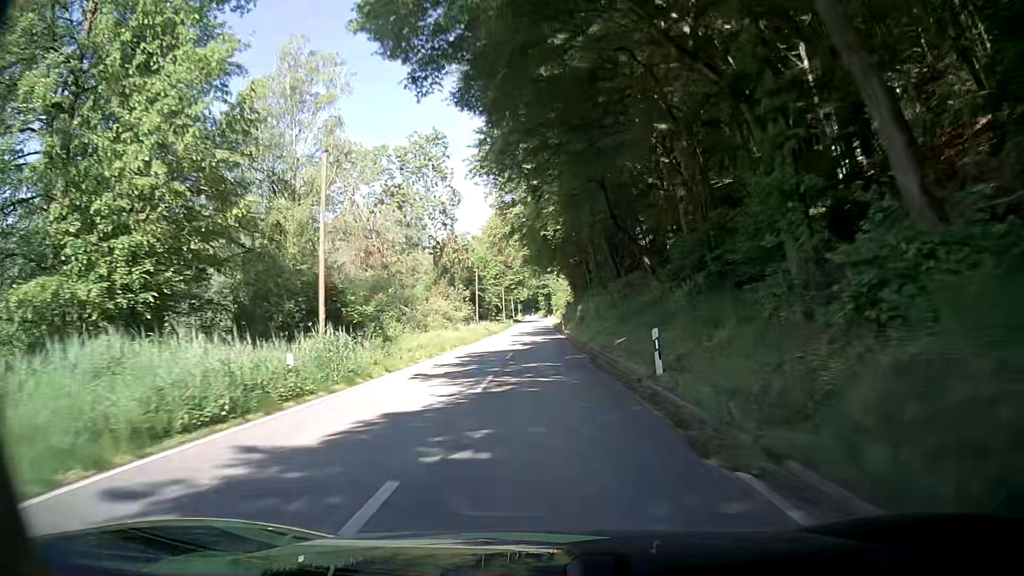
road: secondary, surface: asphalt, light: Day
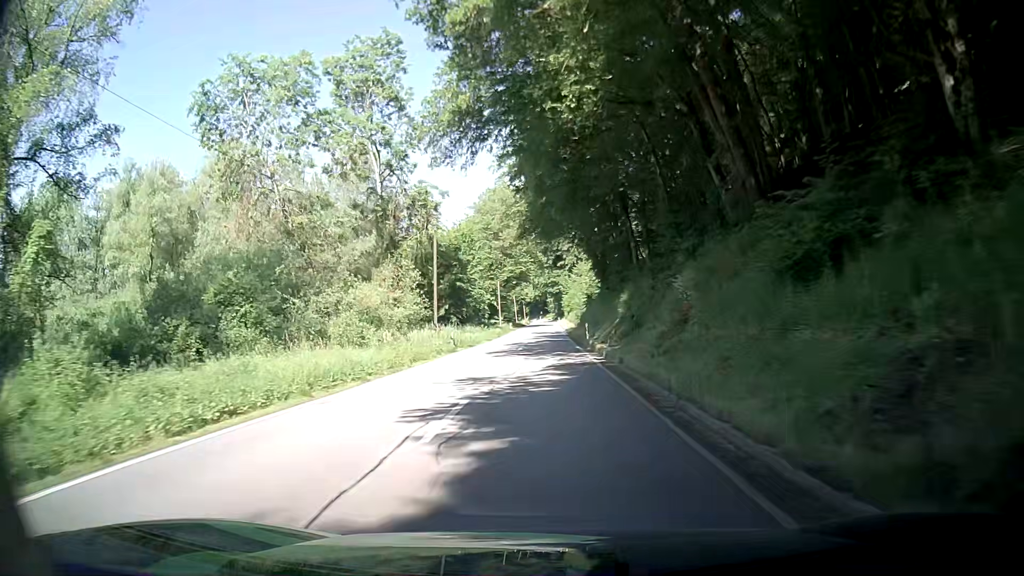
(-0.4, +29.2) m; -1°
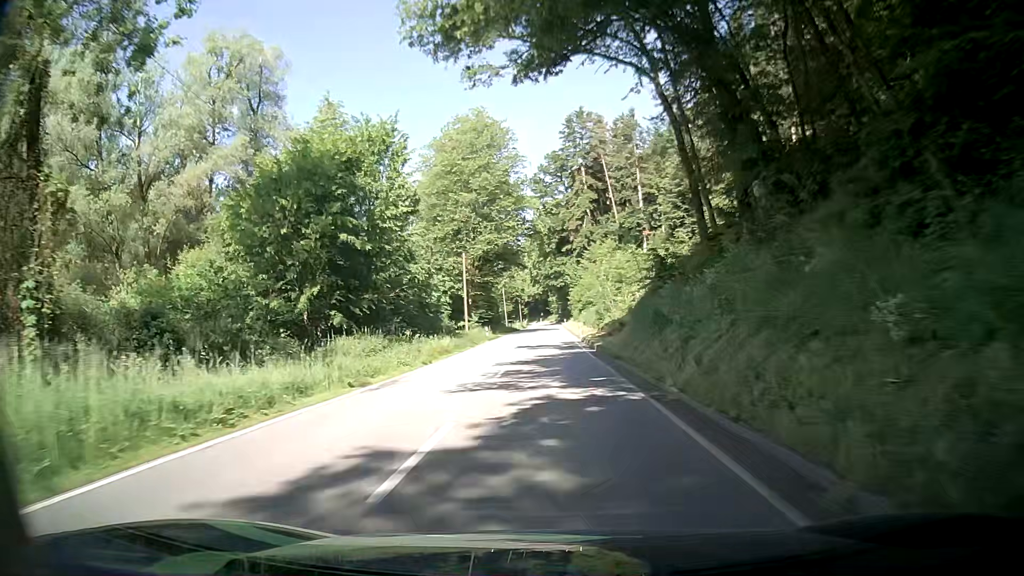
(0.0, +37.7) m; 0°
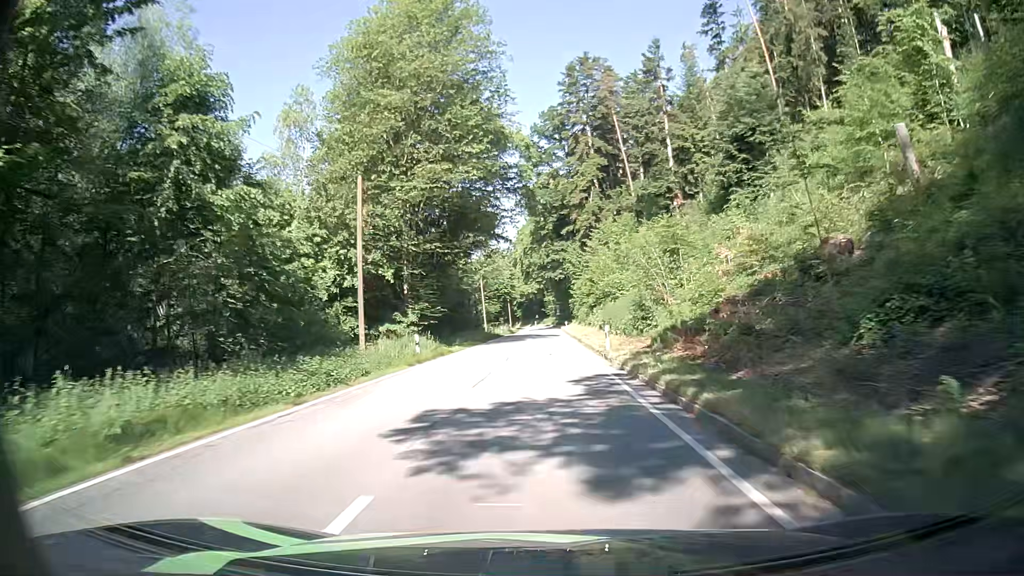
(+0.1, +27.2) m; +1°
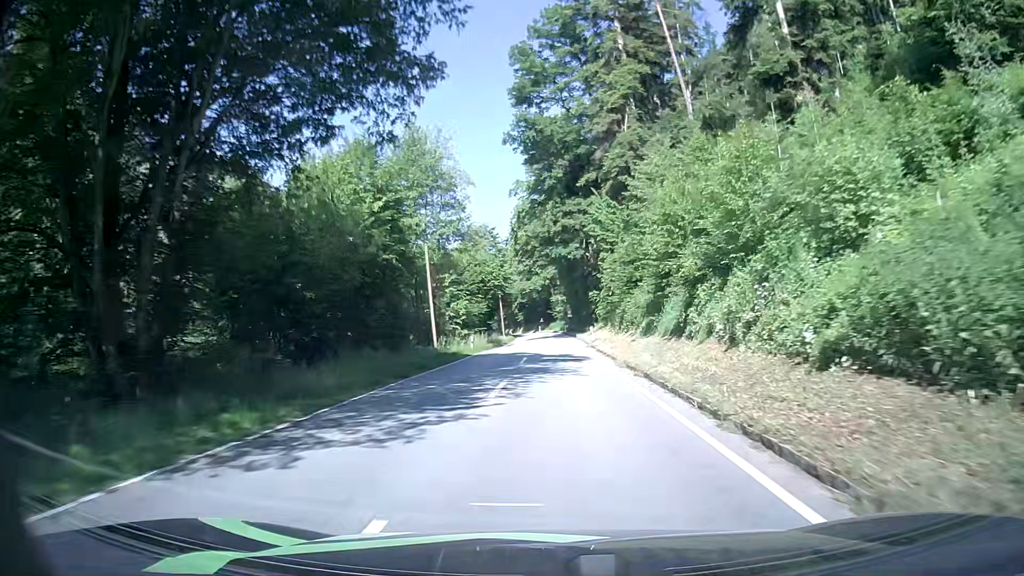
(-0.5, +35.3) m; -1°
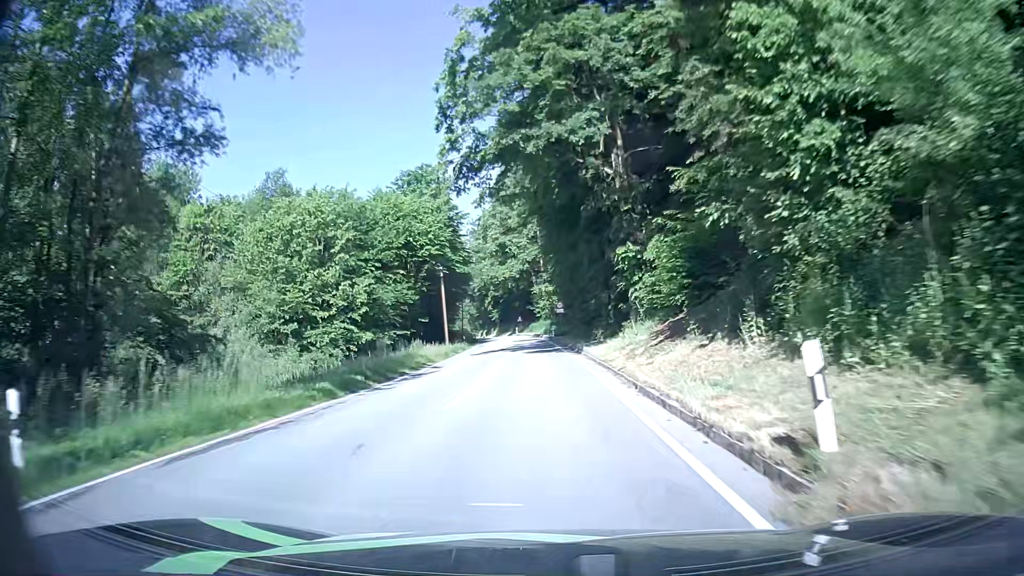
(+0.7, +36.5) m; +2°
